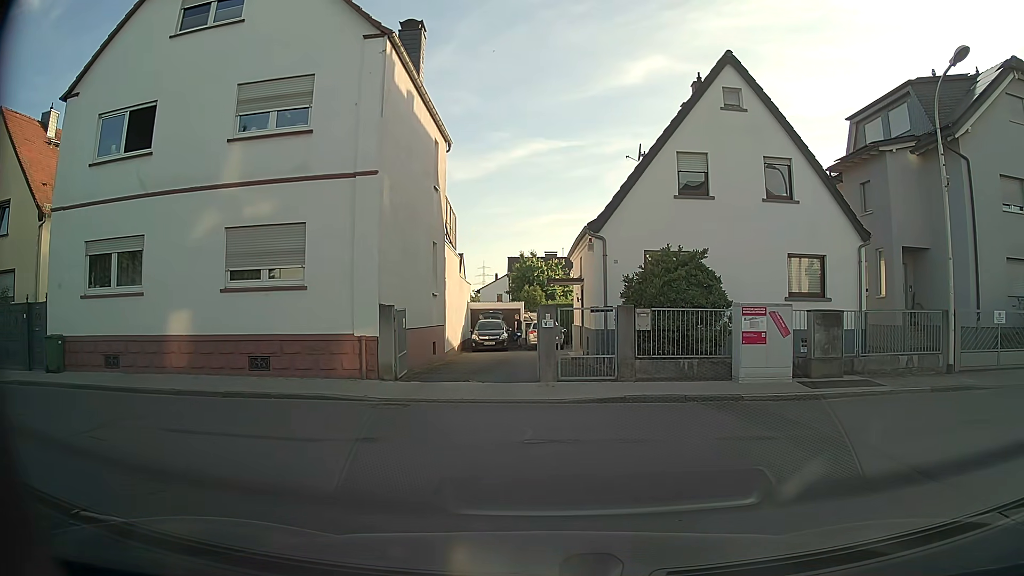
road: residential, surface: asphalt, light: Day
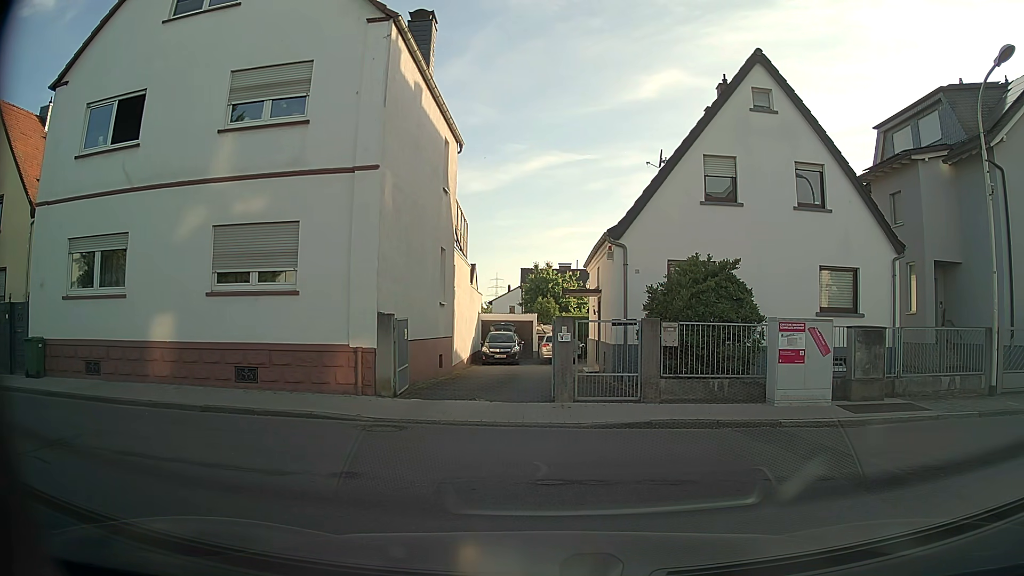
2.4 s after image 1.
(0.0, +1.3) m; 0°
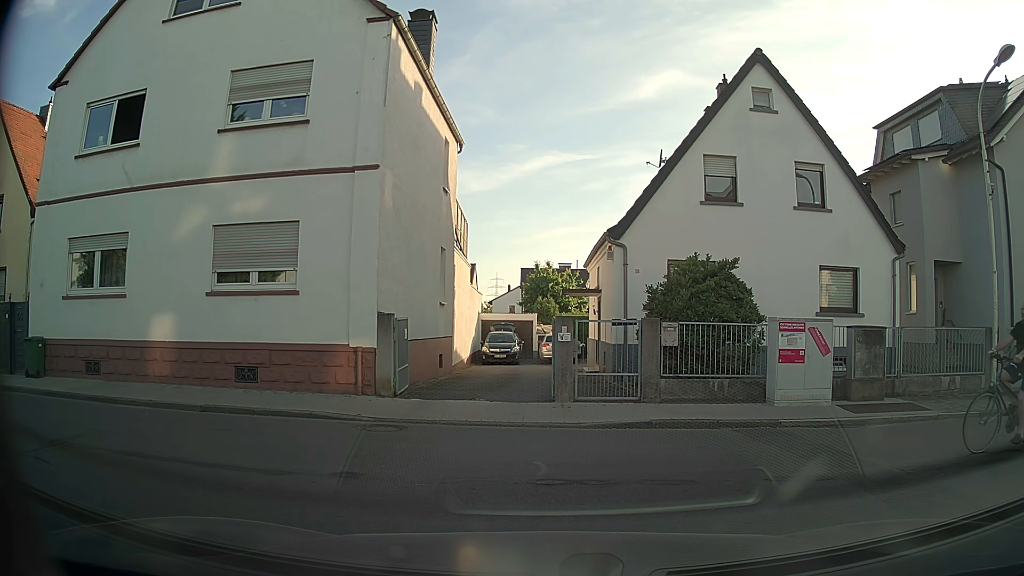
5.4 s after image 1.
(0.0, +0.1) m; 0°
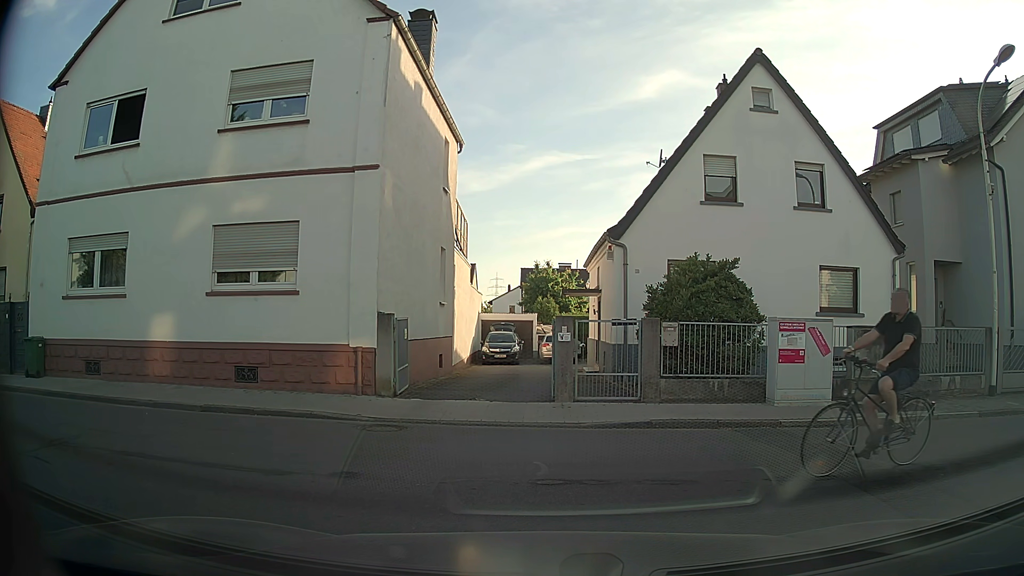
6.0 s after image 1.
(0.0, 0.0) m; 0°
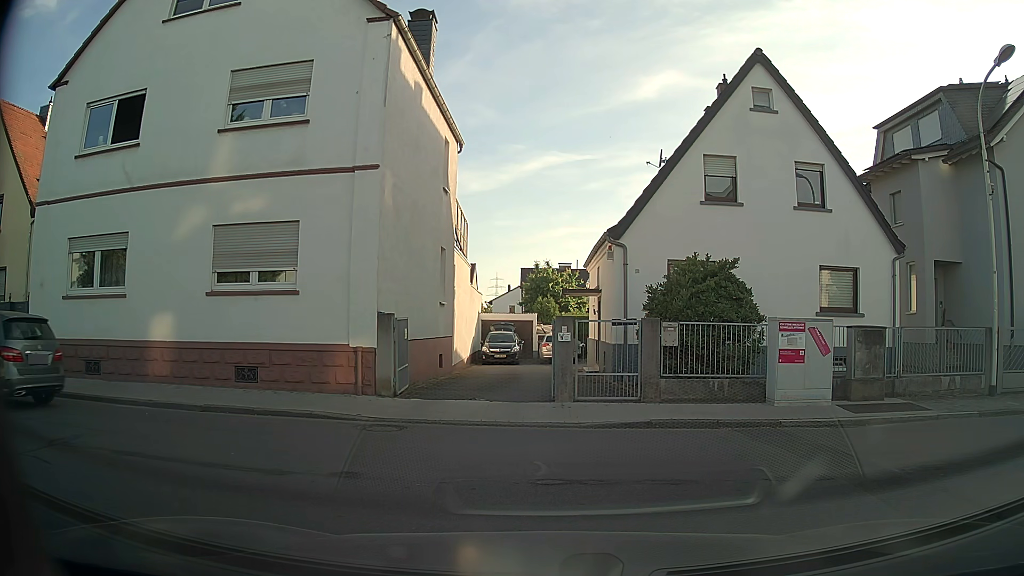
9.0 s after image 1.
(0.0, 0.0) m; 0°
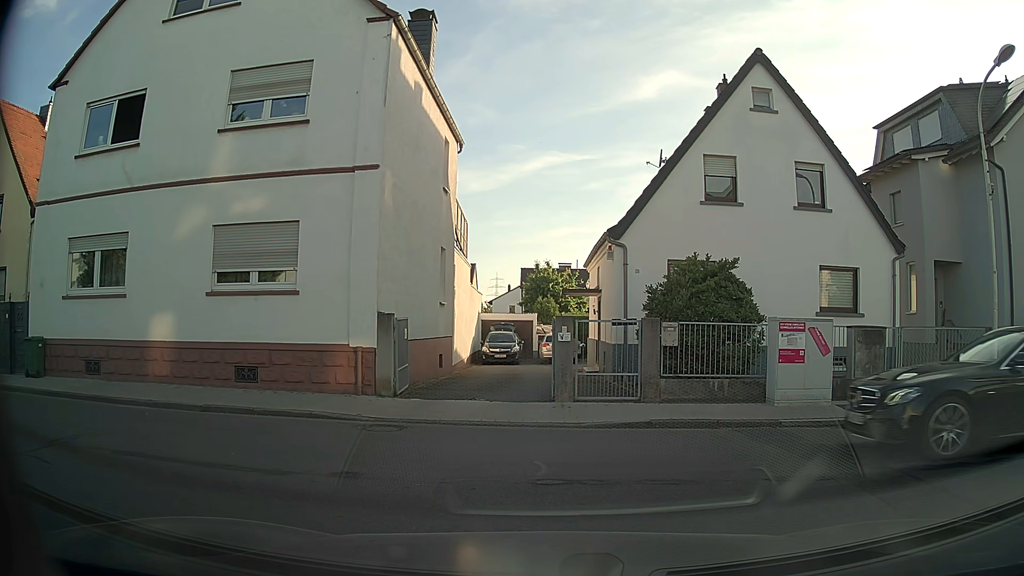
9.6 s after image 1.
(0.0, 0.0) m; 0°
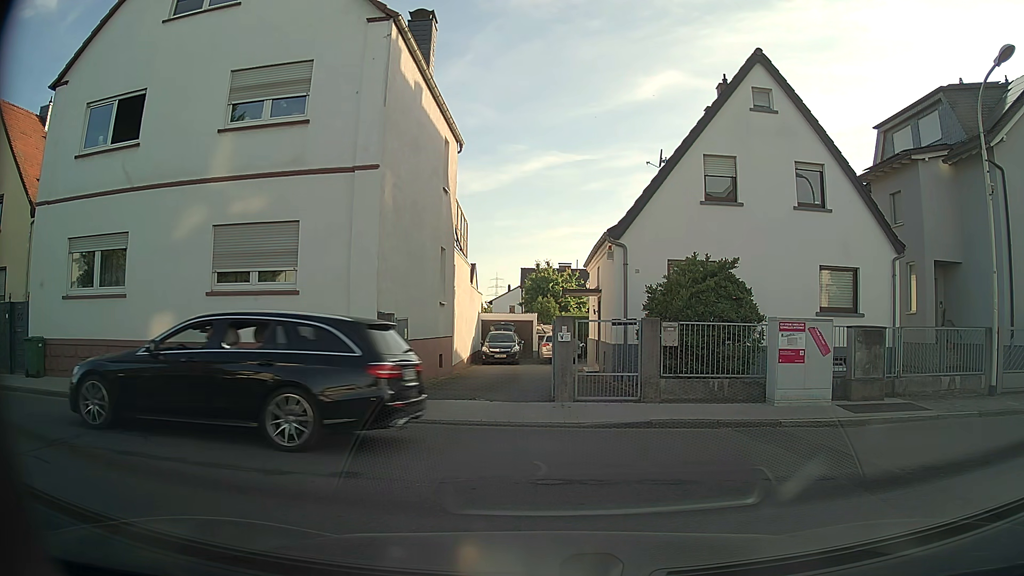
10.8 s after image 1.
(0.0, 0.0) m; 0°
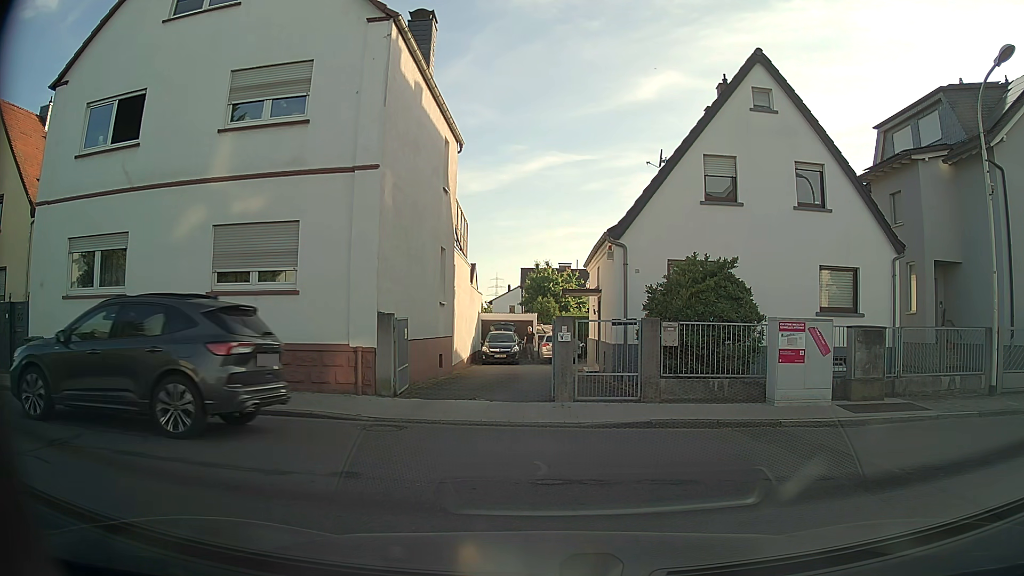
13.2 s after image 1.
(0.0, 0.0) m; 0°
